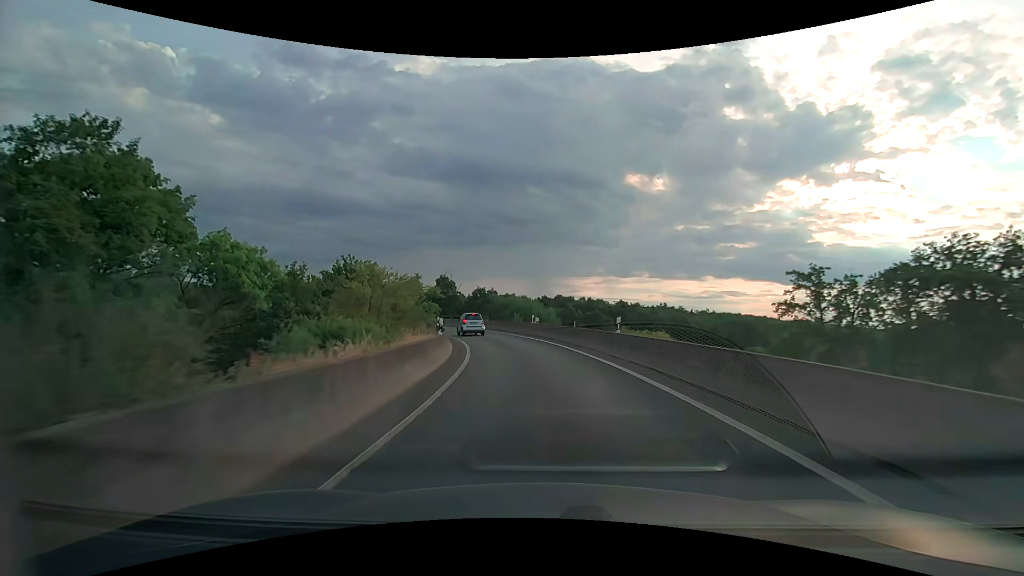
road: motorway_link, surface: asphalt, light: Day
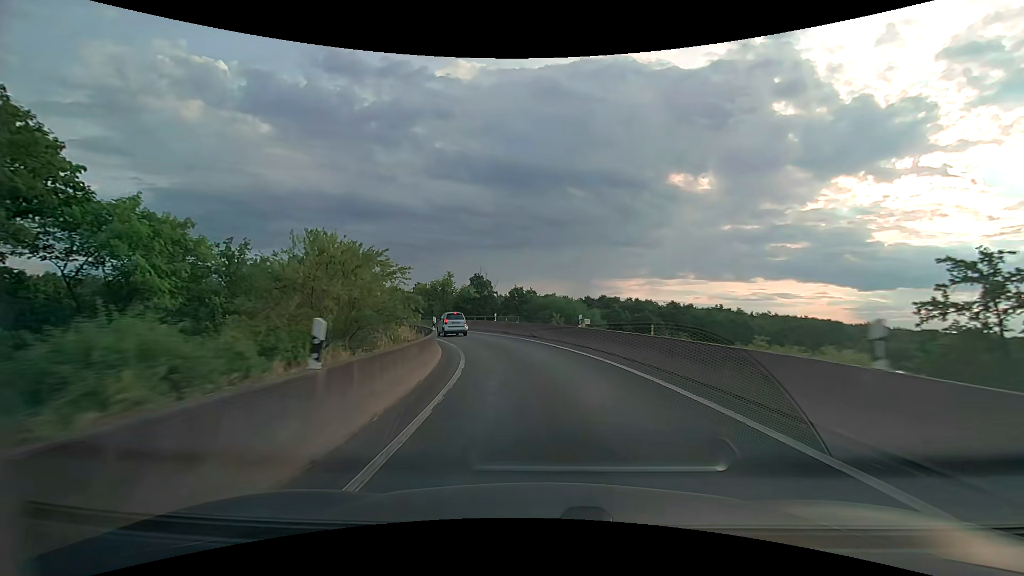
(-0.5, +11.7) m; -5°
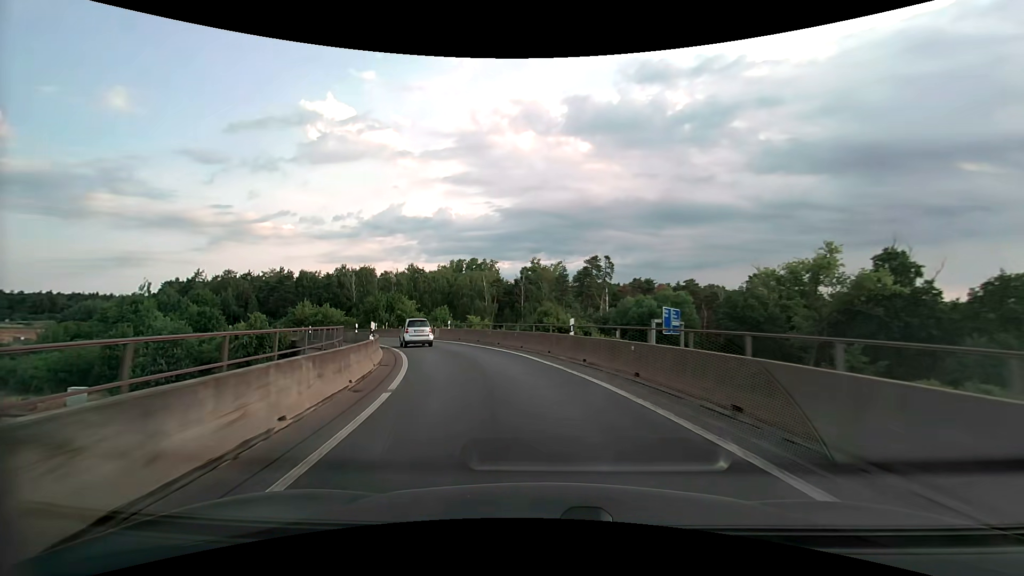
(-14.6, +49.8) m; -35°
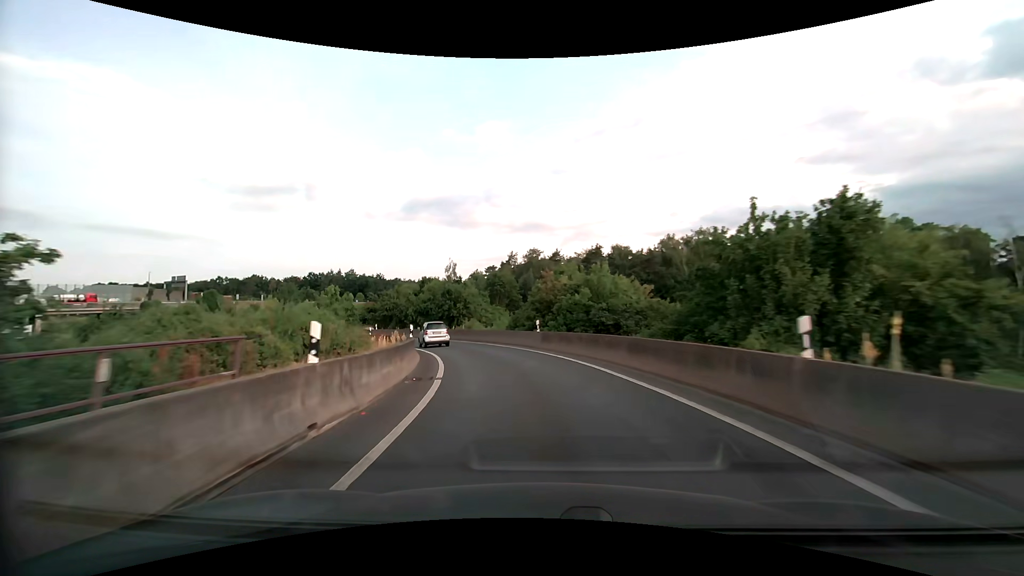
(-15.0, +43.3) m; -37°
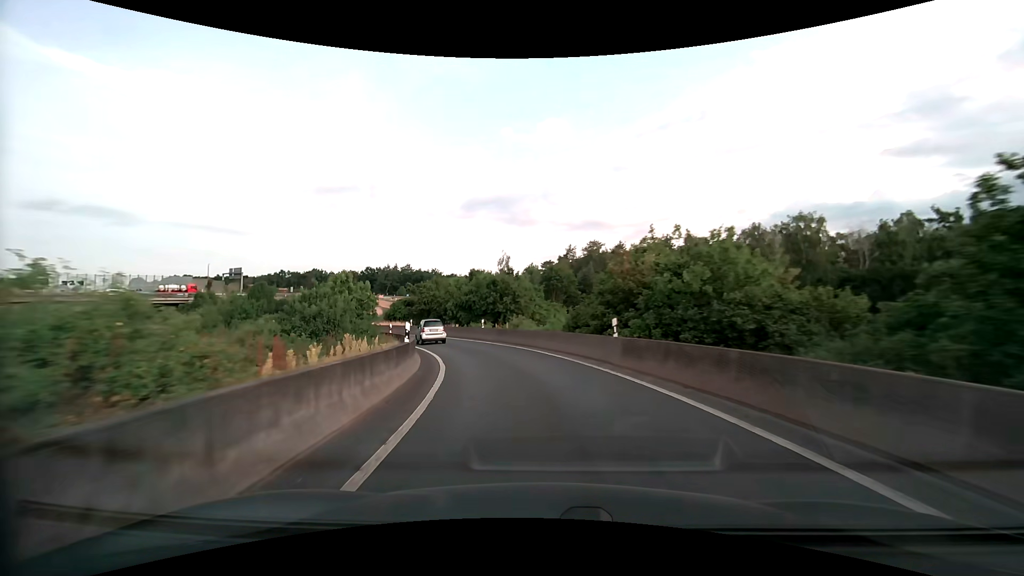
(-0.6, +9.3) m; -7°
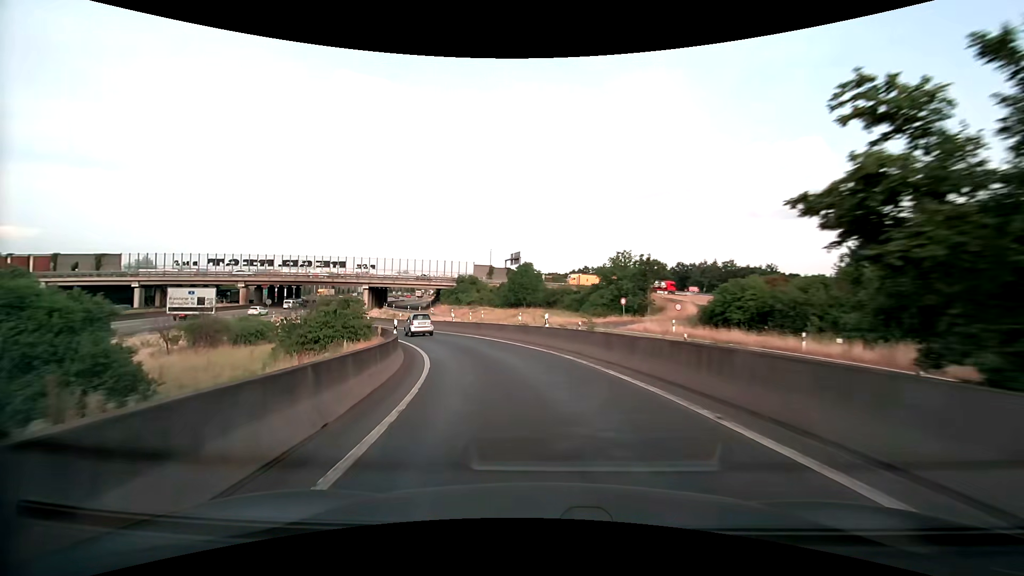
(-13.7, +45.5) m; -34°
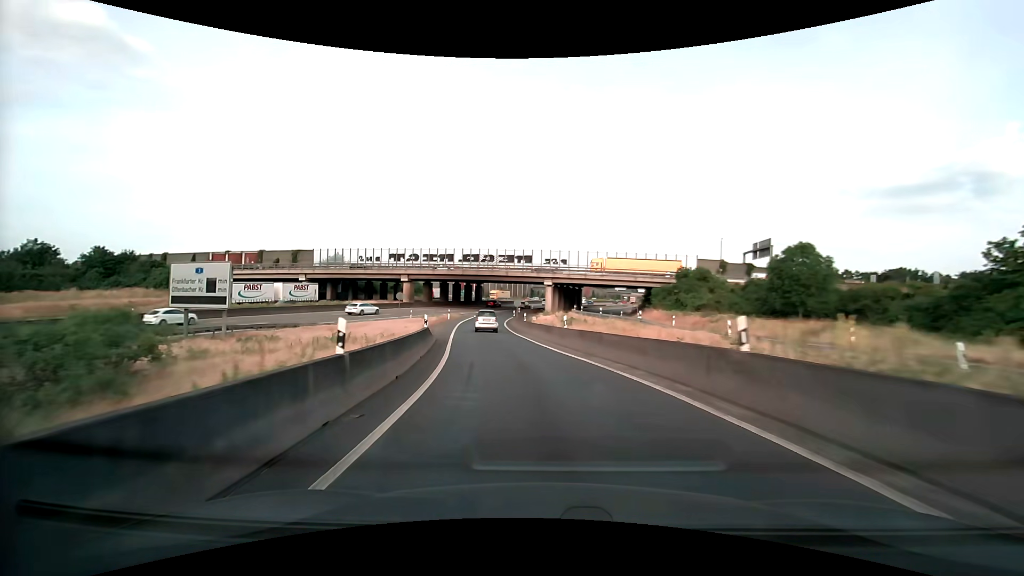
(-6.3, +29.3) m; -24°
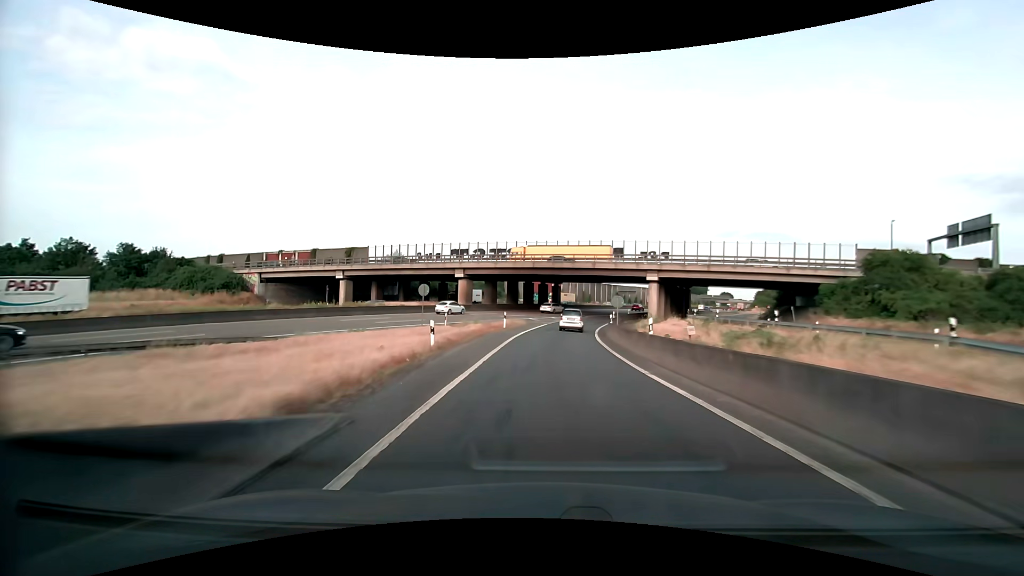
(-2.1, +20.4) m; -10°
(0, +10) (0, +20) (+1, +30) (+2, +40) (+4, +50) (+6, +59) (+10, +69) (+13, +78) (+17, +88) (+21, +97) m
